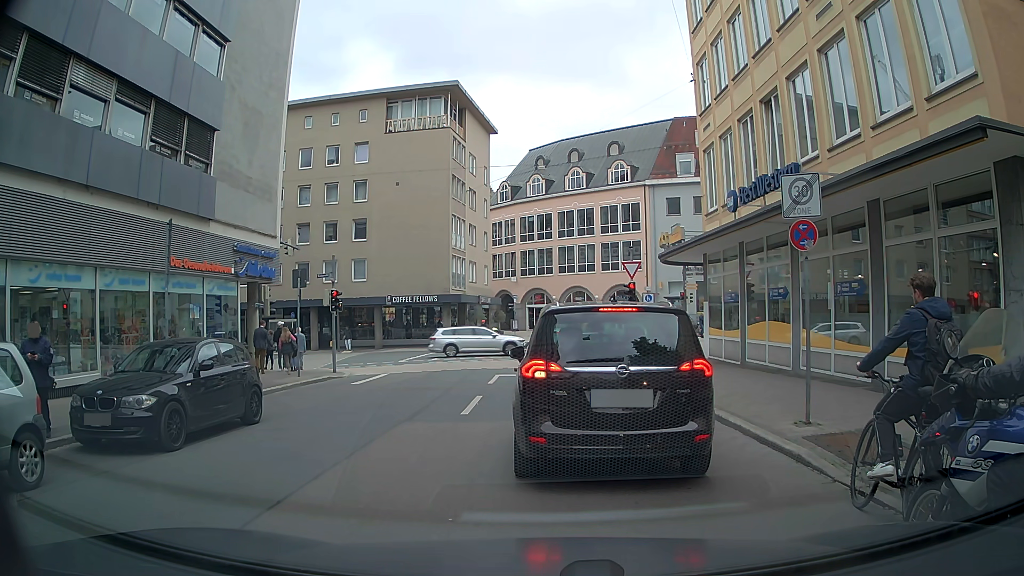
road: residential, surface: asphalt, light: Day
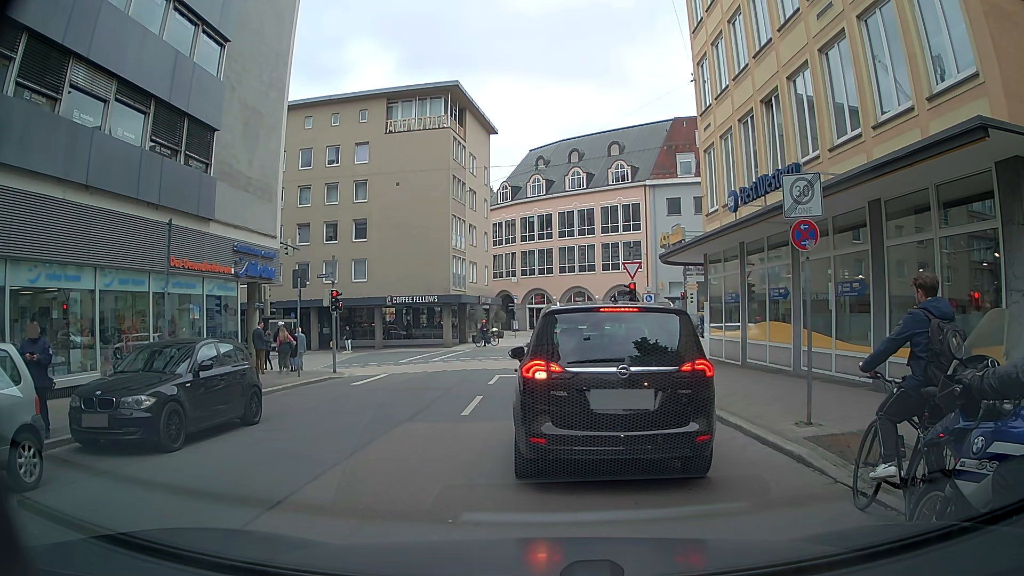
(0.0, 0.0) m; 0°
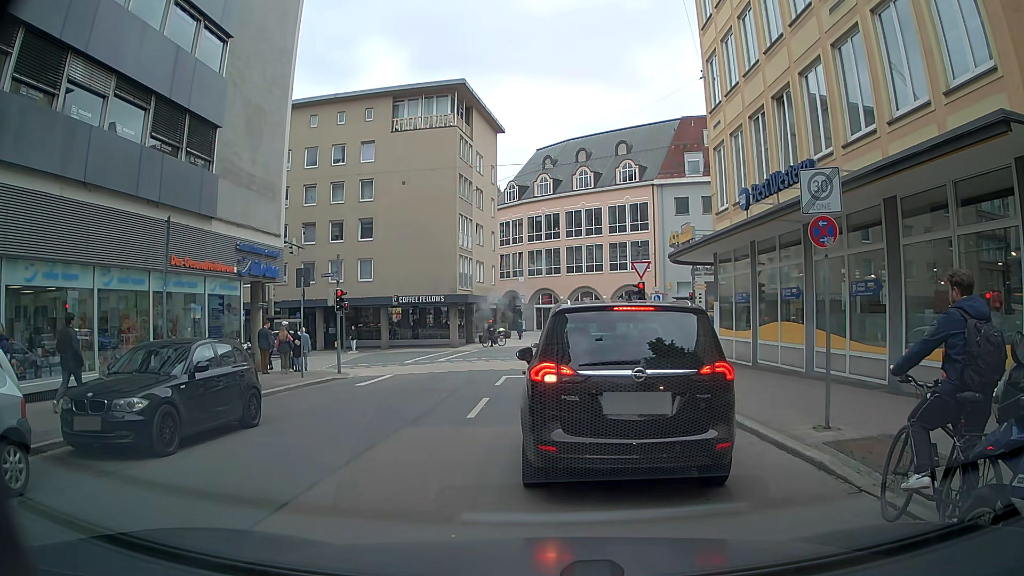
(0.0, +0.4) m; 0°
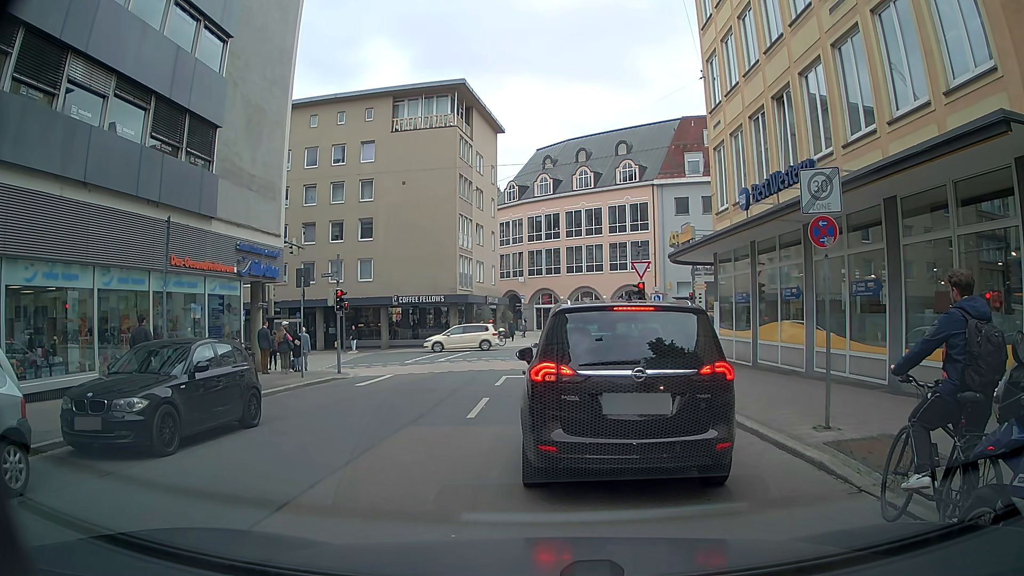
(0.0, 0.0) m; 0°
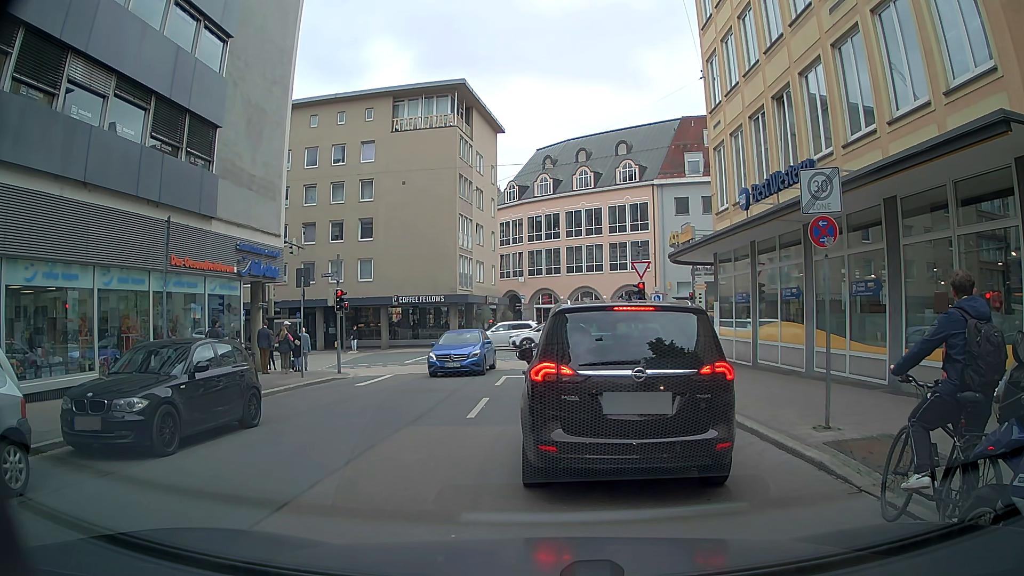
(0.0, 0.0) m; 0°
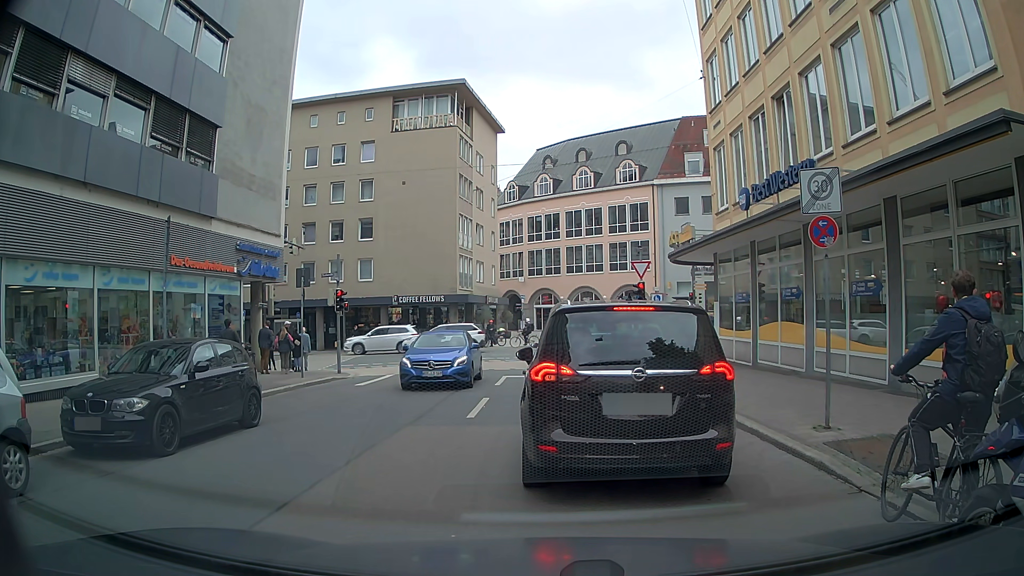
(0.0, 0.0) m; 0°
